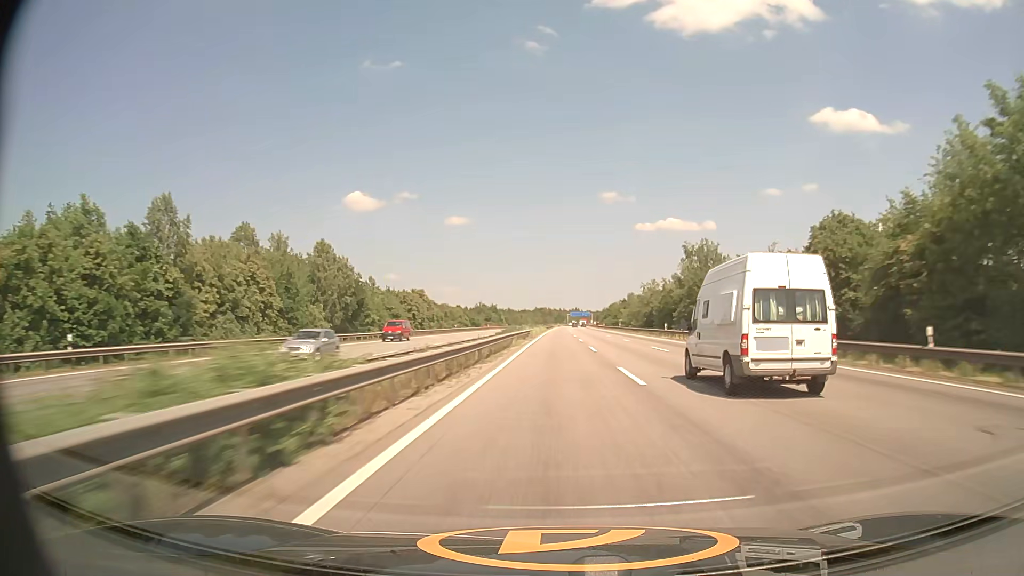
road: motorway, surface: asphalt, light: Day
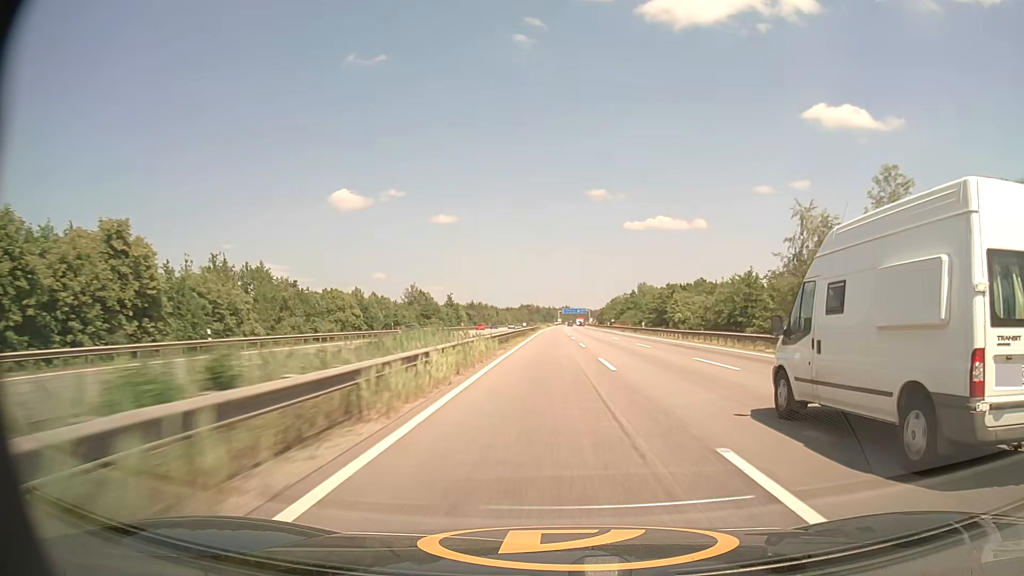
(+0.9, +86.0) m; +1°
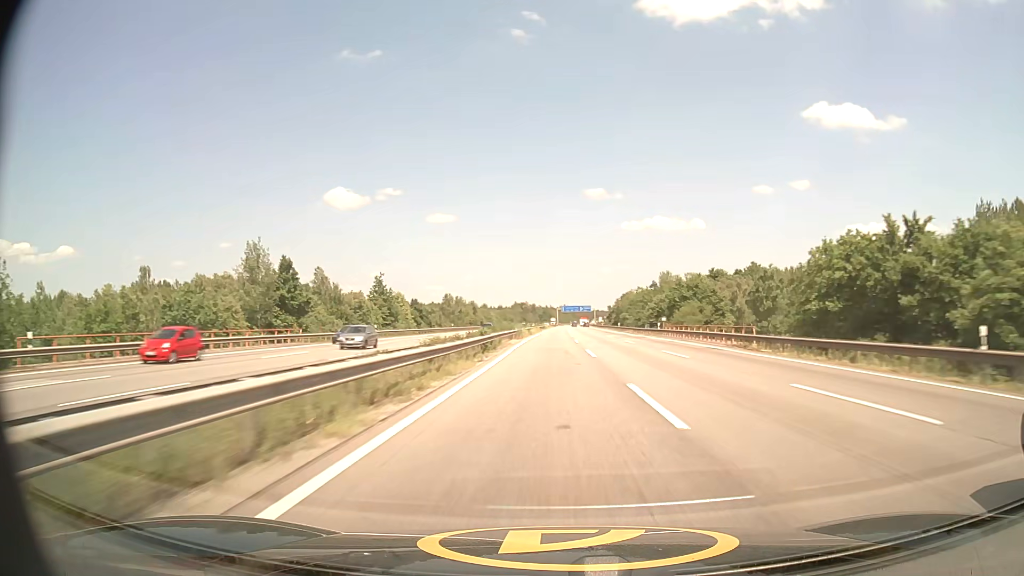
(+0.1, +64.6) m; 0°
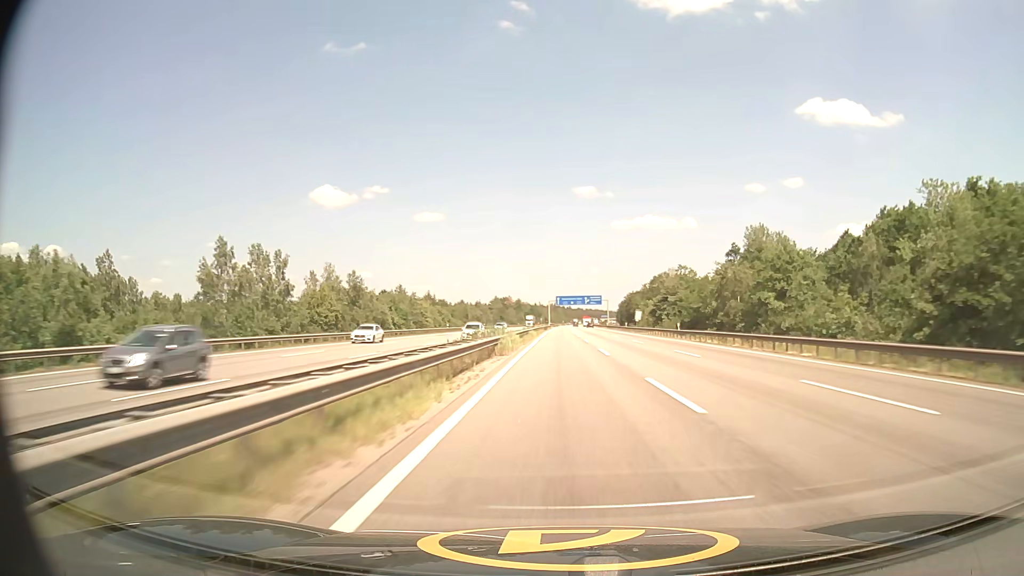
(+0.2, +106.7) m; +1°
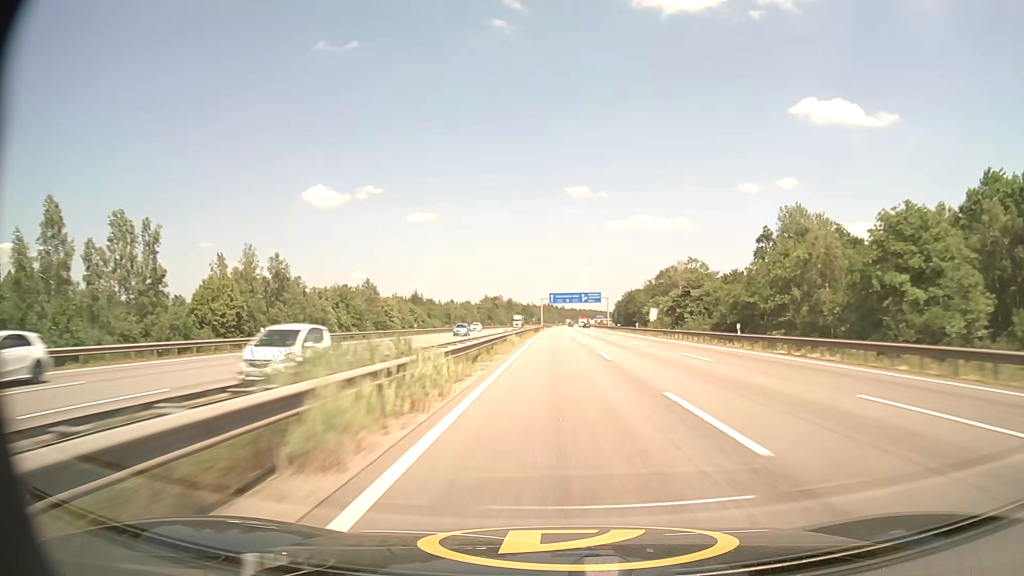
(+0.1, +21.2) m; +1°
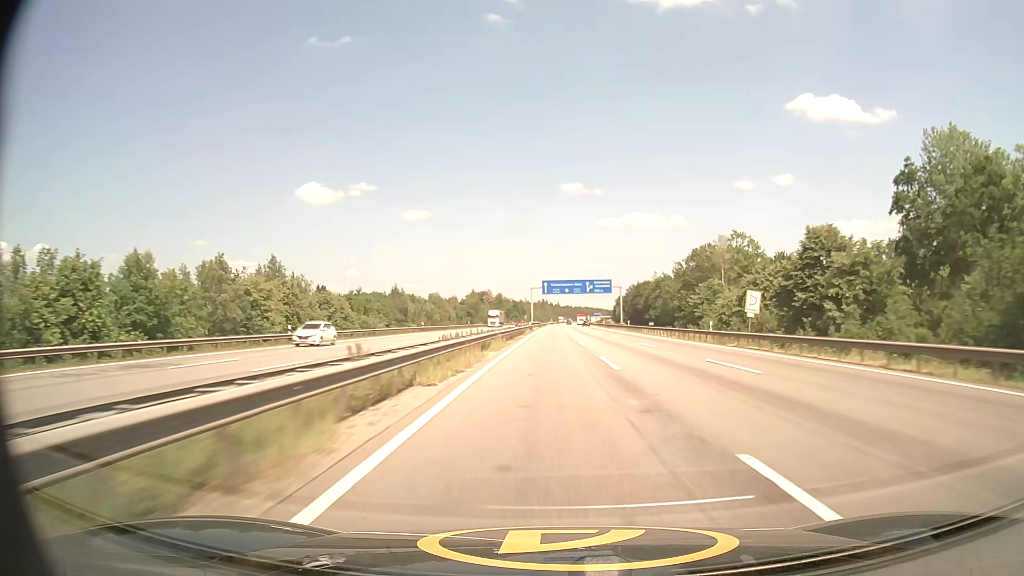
(+0.2, +42.4) m; 0°
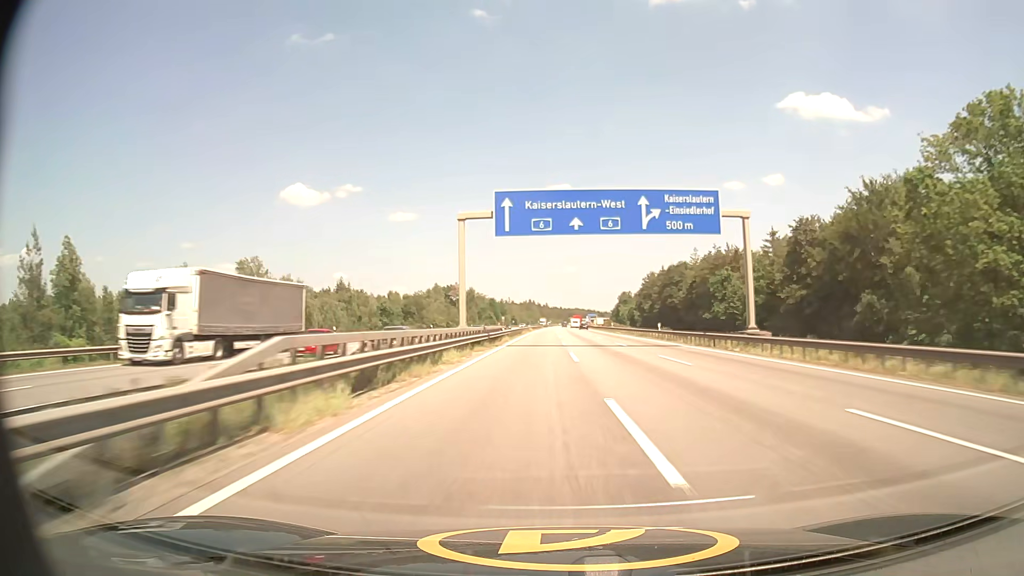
(+0.8, +85.1) m; +1°
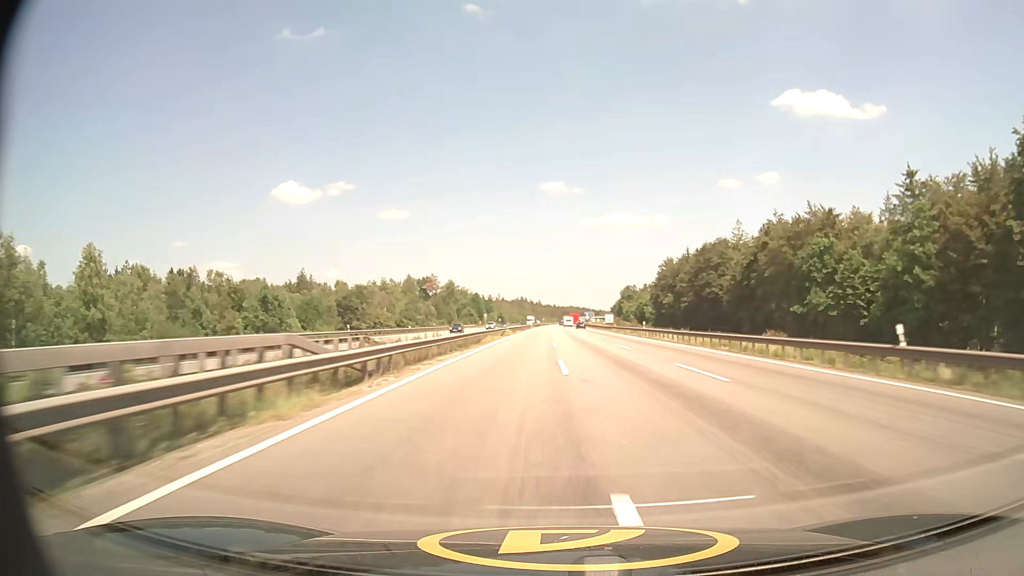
(+0.2, +42.6) m; 0°
(0, +10) (0, +20) (0, +30) (0, +40) (0, +50) (0, +60) (+1, +70) (+1, +80) (+1, +90) (+1, +100) m
